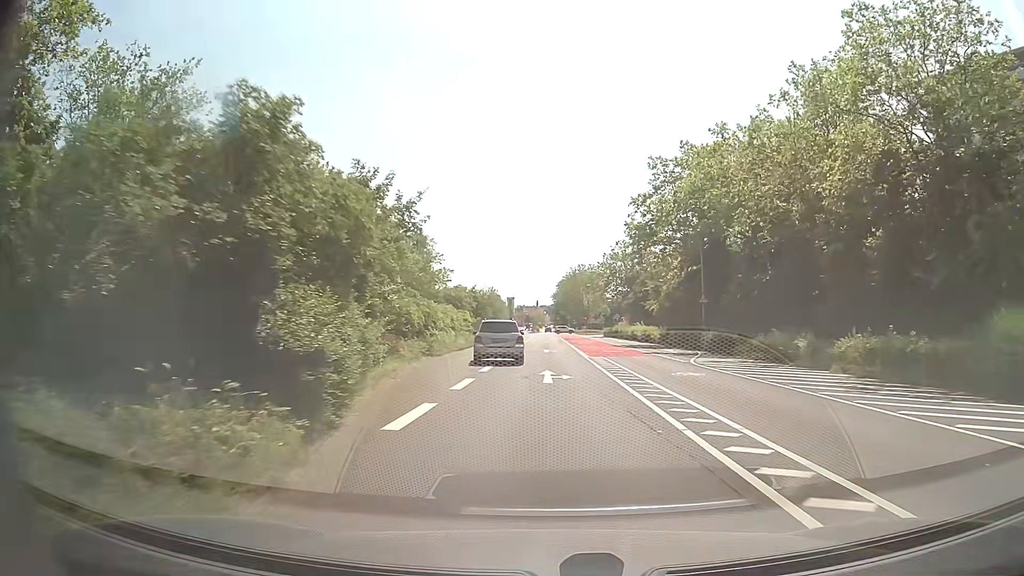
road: secondary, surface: asphalt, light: Day
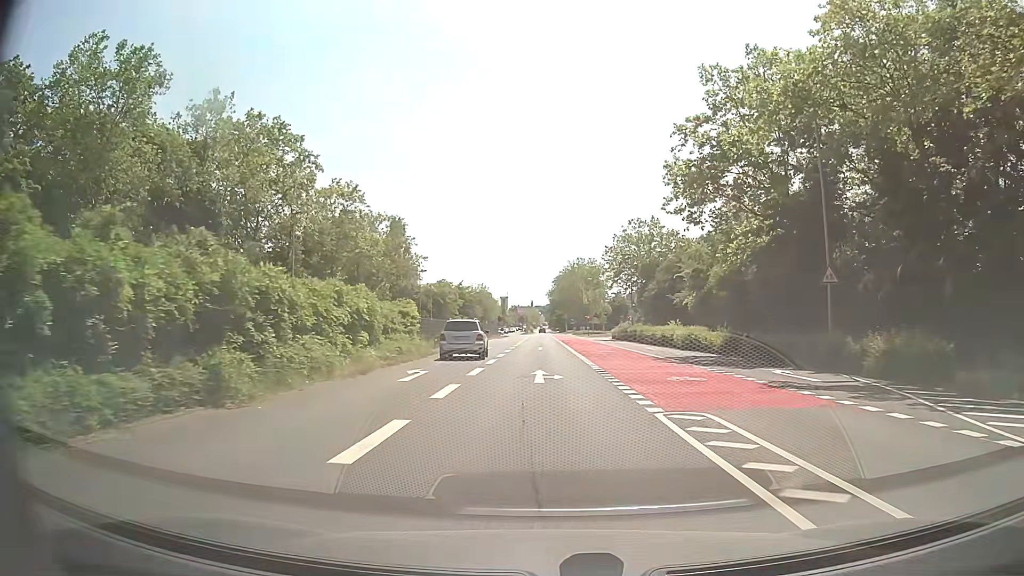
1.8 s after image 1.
(0.0, +20.5) m; 0°
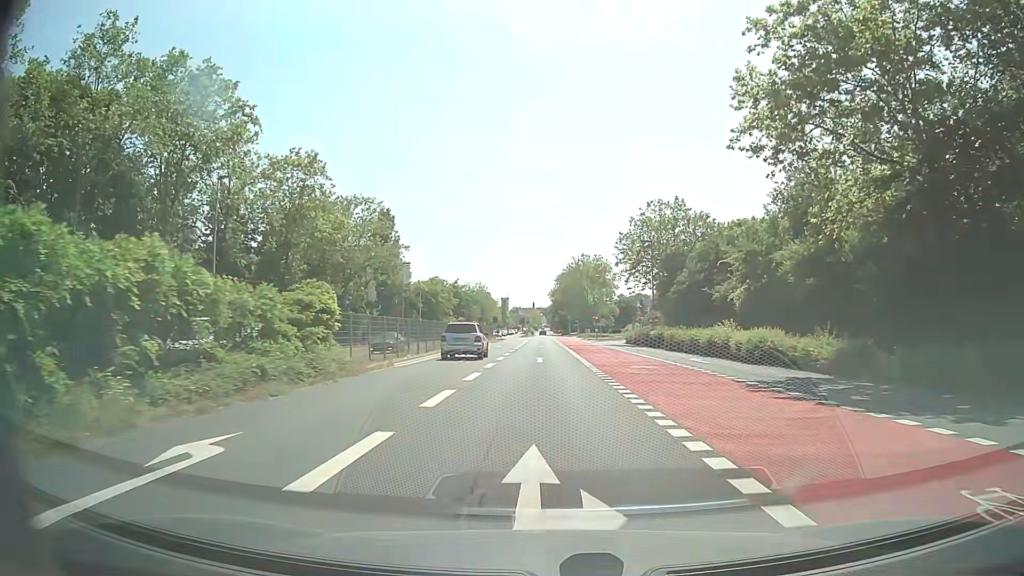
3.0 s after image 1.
(0.0, +13.4) m; 0°
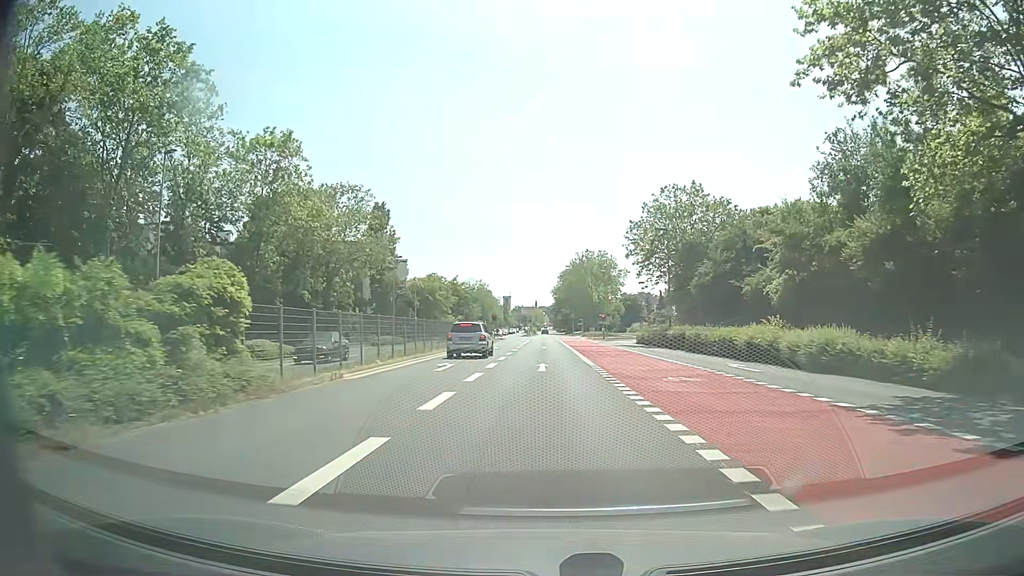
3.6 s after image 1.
(0.0, +6.6) m; 0°
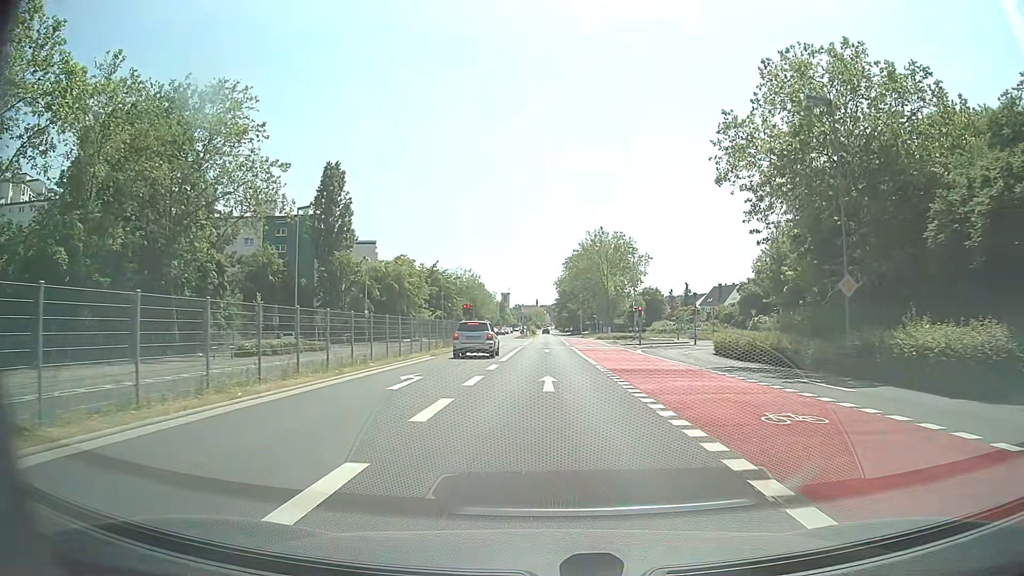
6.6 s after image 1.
(0.0, +32.0) m; 0°
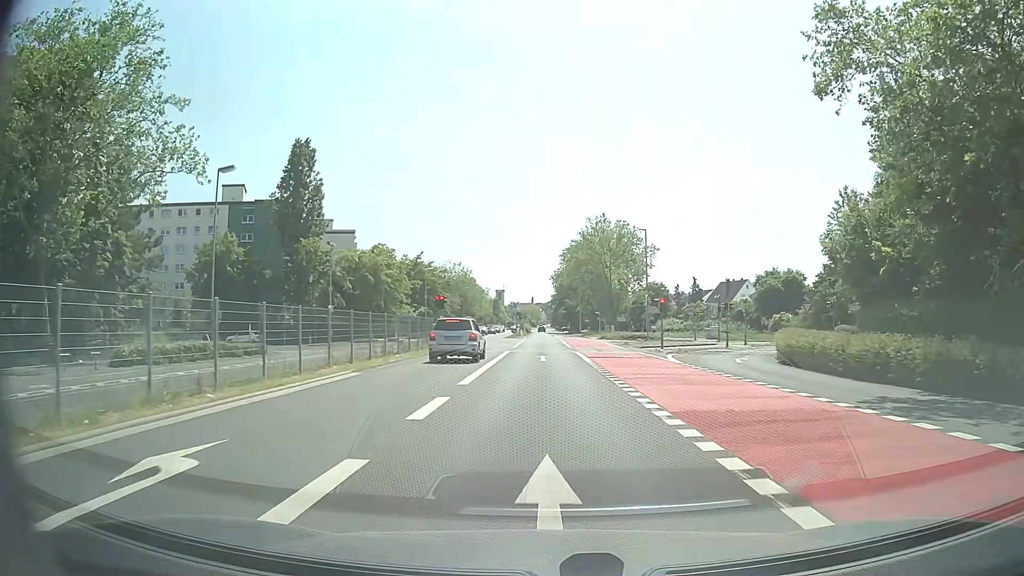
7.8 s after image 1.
(+0.1, +12.0) m; +1°
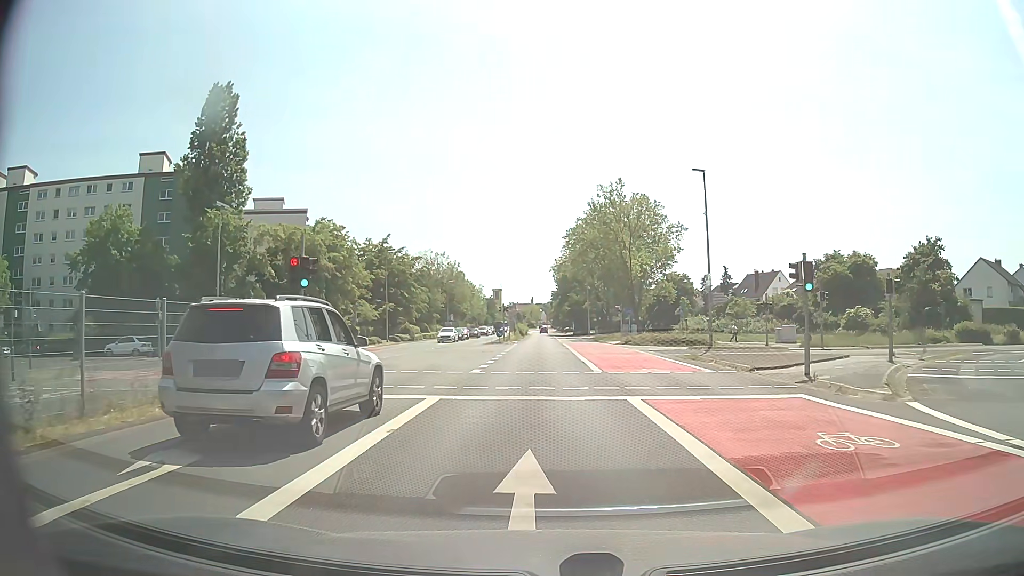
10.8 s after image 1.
(+0.1, +24.1) m; 0°
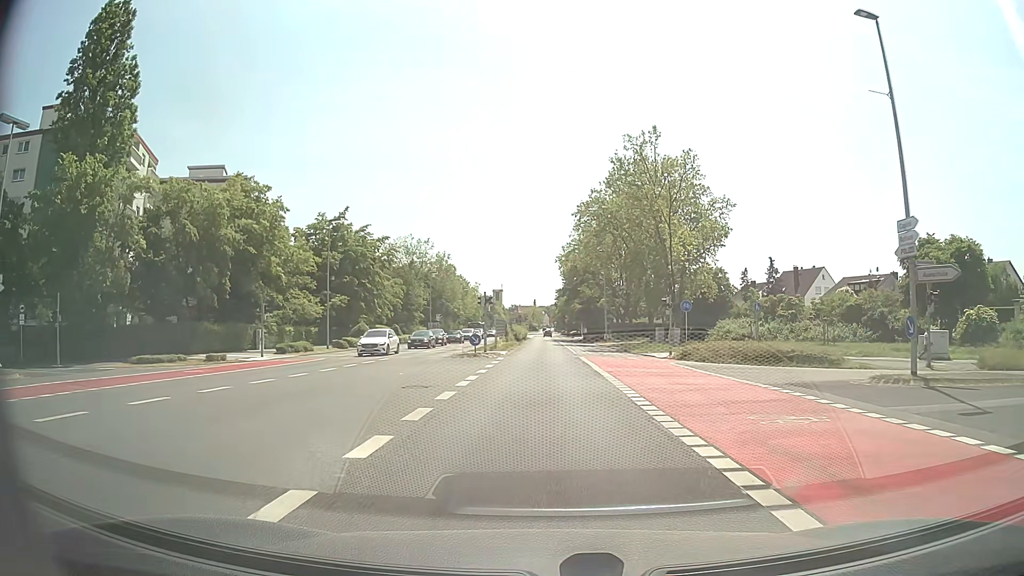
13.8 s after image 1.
(-0.1, +22.5) m; 0°
(0, +10) (0, +20) (0, +30) (0, +40) (0, +50) (0, +60) (0, +70) (0, +80) (0, +90) (0, +100) m
